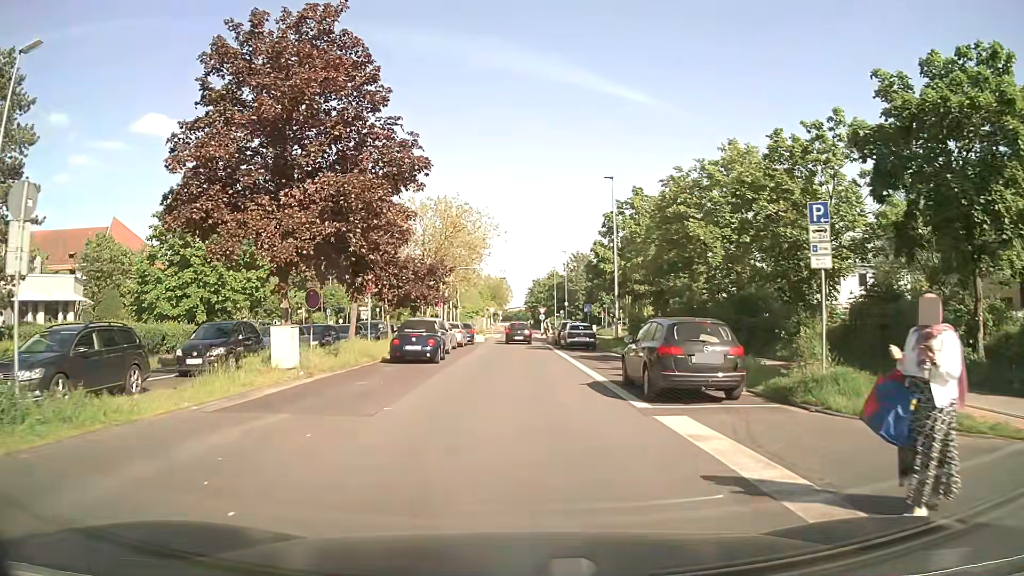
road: unclassified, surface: asphalt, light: Day
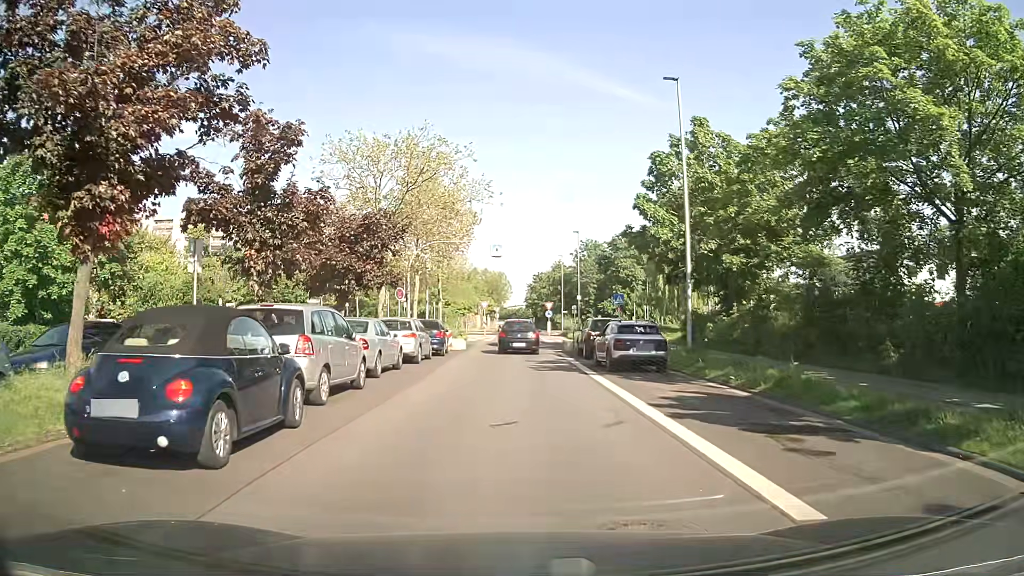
(0.0, +17.3) m; -1°
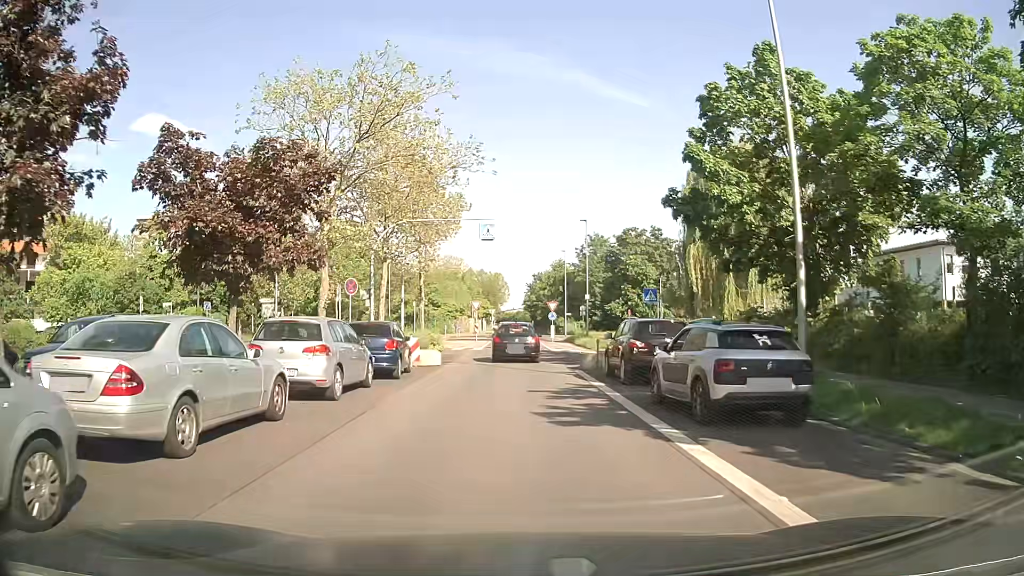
(+0.1, +9.8) m; 0°
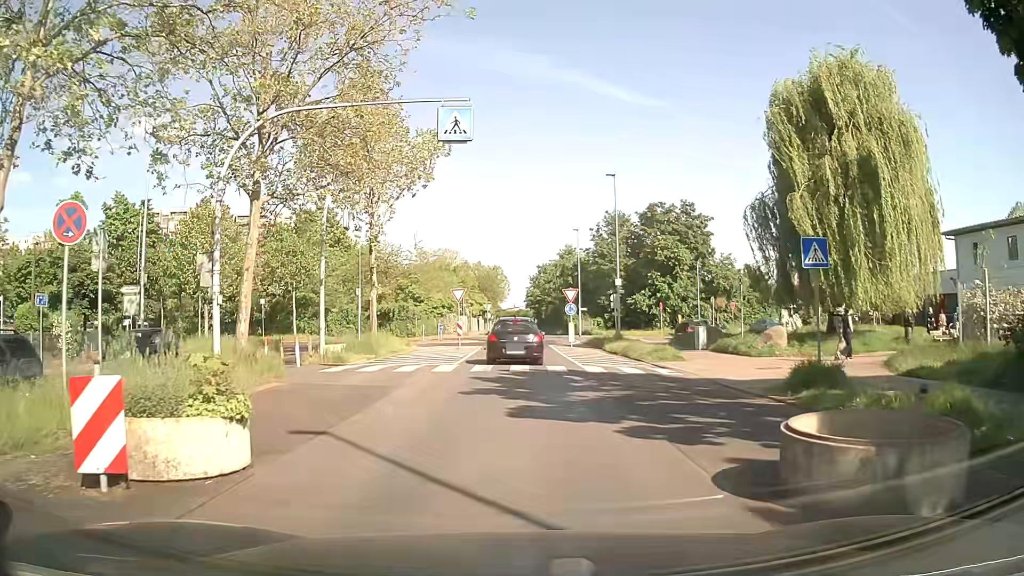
(+0.2, +16.8) m; 0°
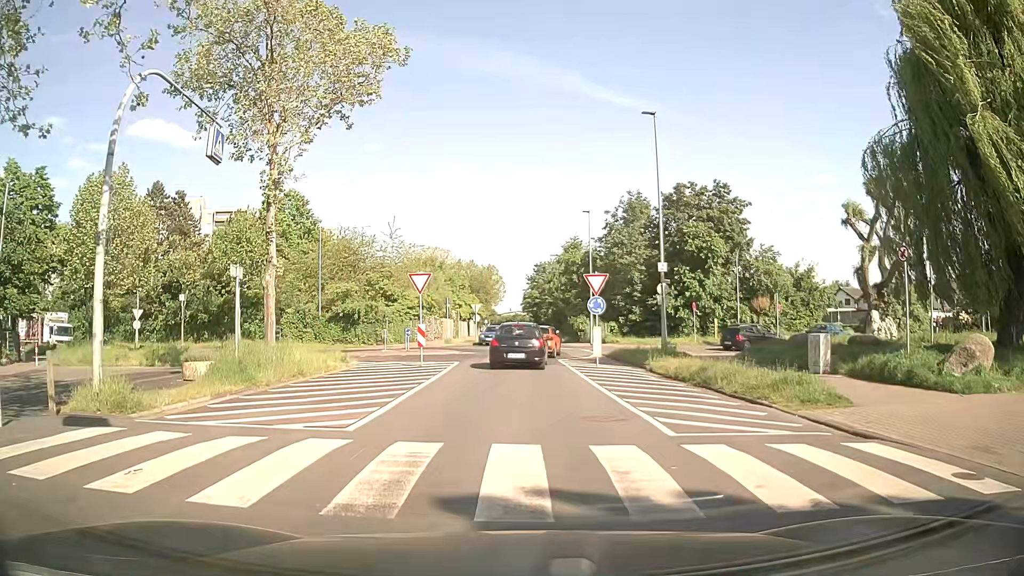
(0.0, +13.0) m; -1°
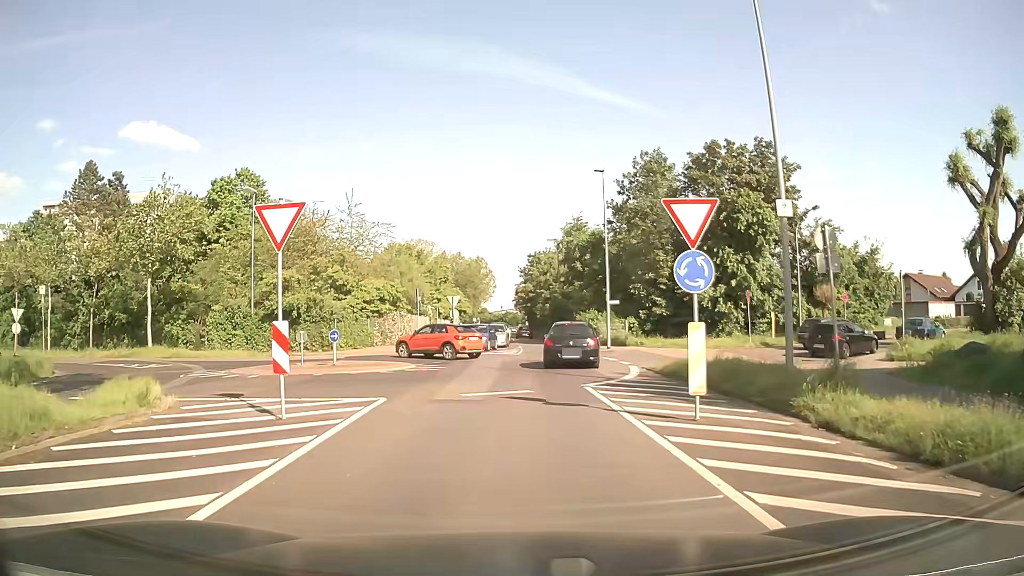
(+0.3, +13.6) m; +2°
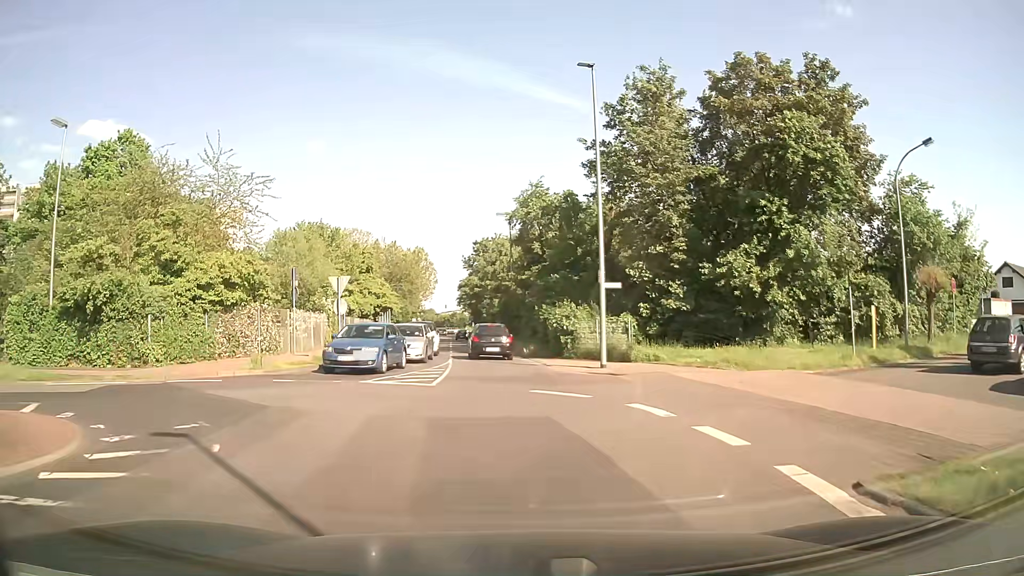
(+0.7, +16.9) m; +4°
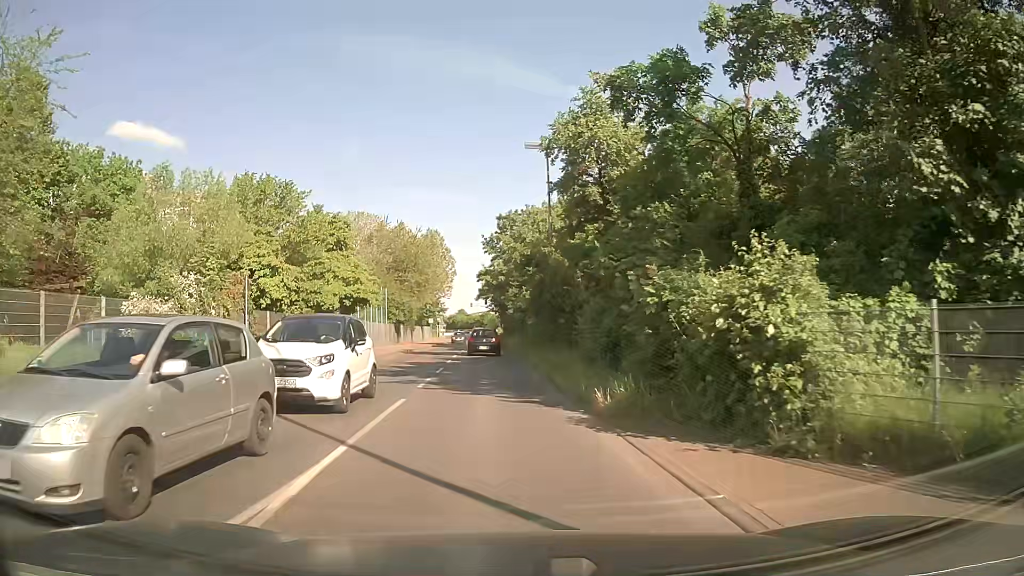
(-0.3, +20.8) m; -3°
(0, +10) (-1, +20) (-1, +30) (-2, +40) (-2, +50) (-3, +60) (-3, +70) (-3, +80) (-4, +90) (-4, +100) m
